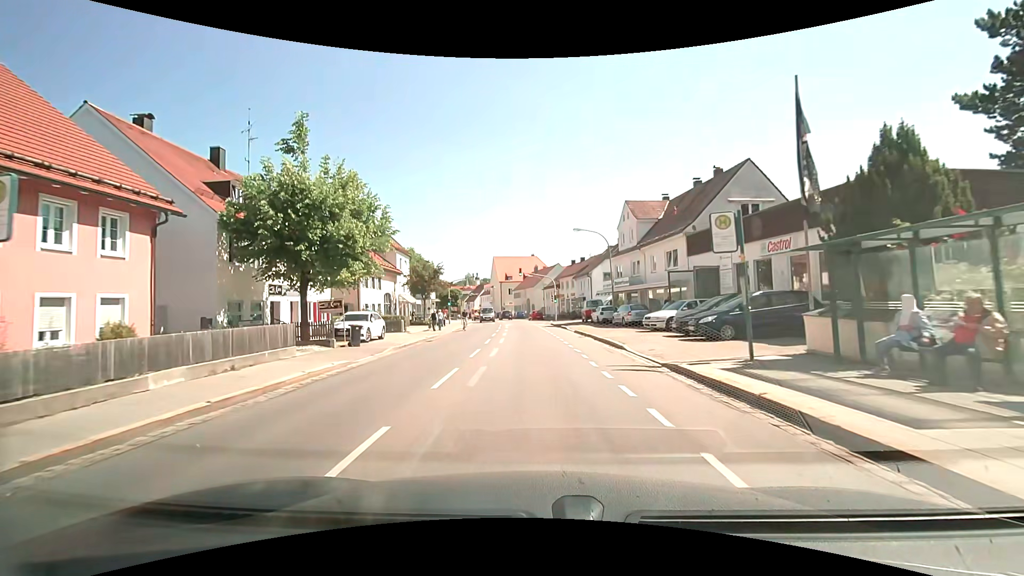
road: secondary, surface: asphalt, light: Day
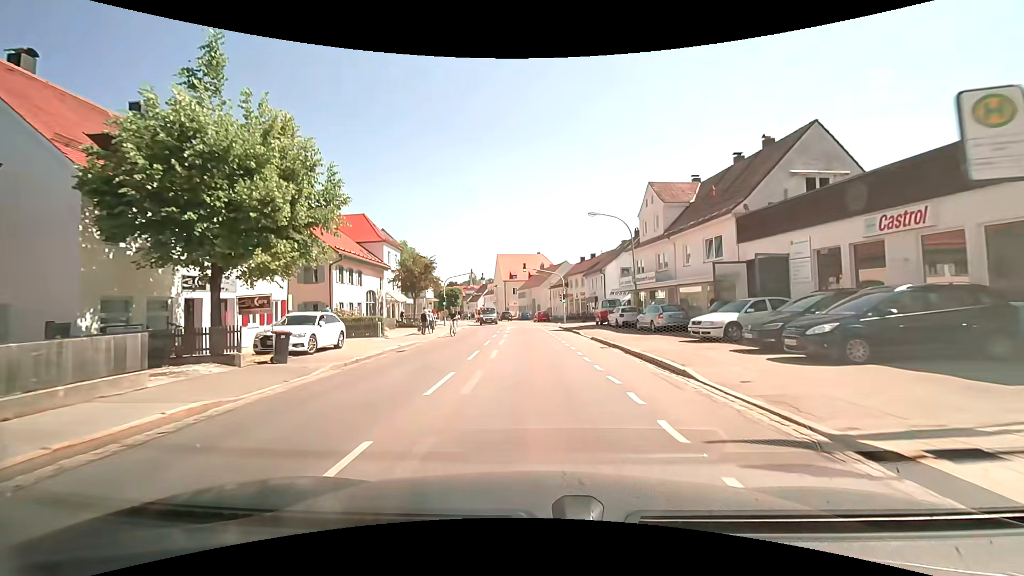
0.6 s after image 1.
(-0.1, +6.6) m; -1°
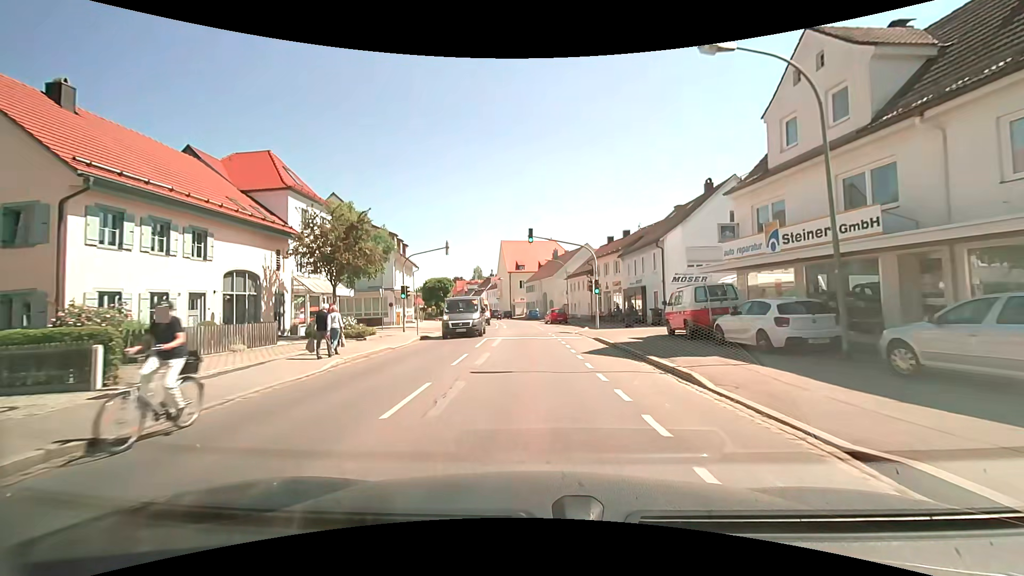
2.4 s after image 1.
(-0.3, +19.8) m; -1°
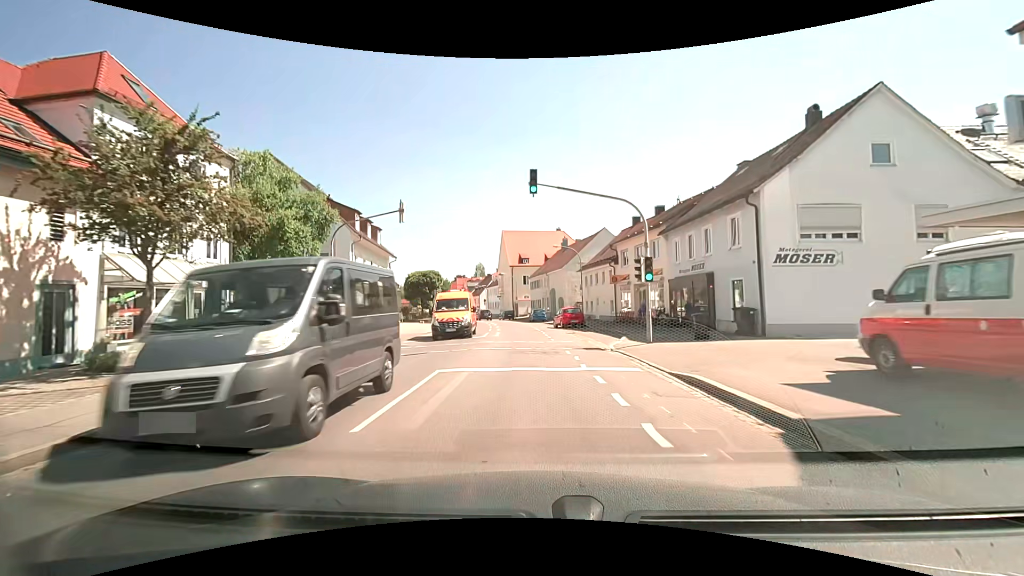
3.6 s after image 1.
(-0.1, +12.5) m; -1°
